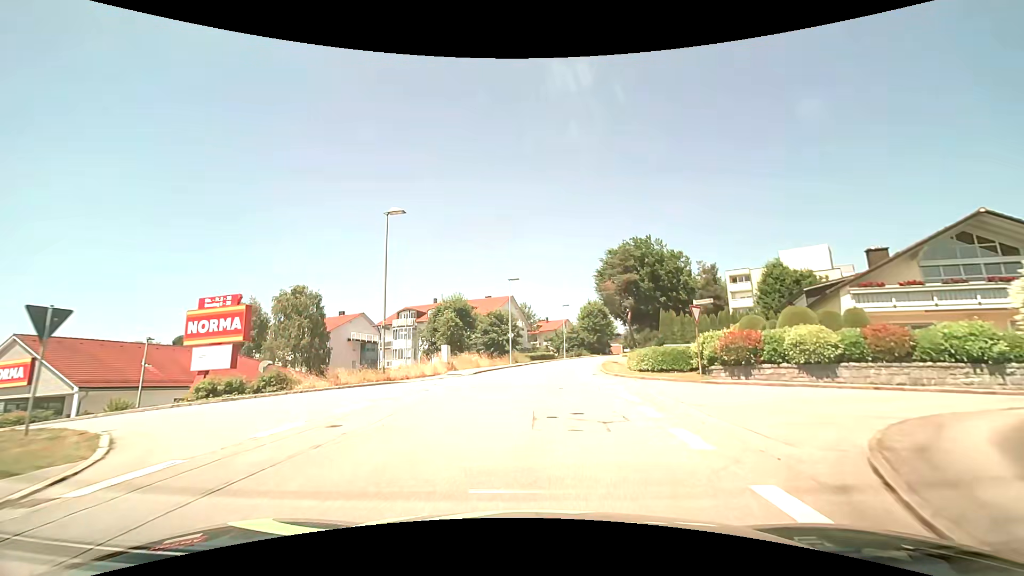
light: Day
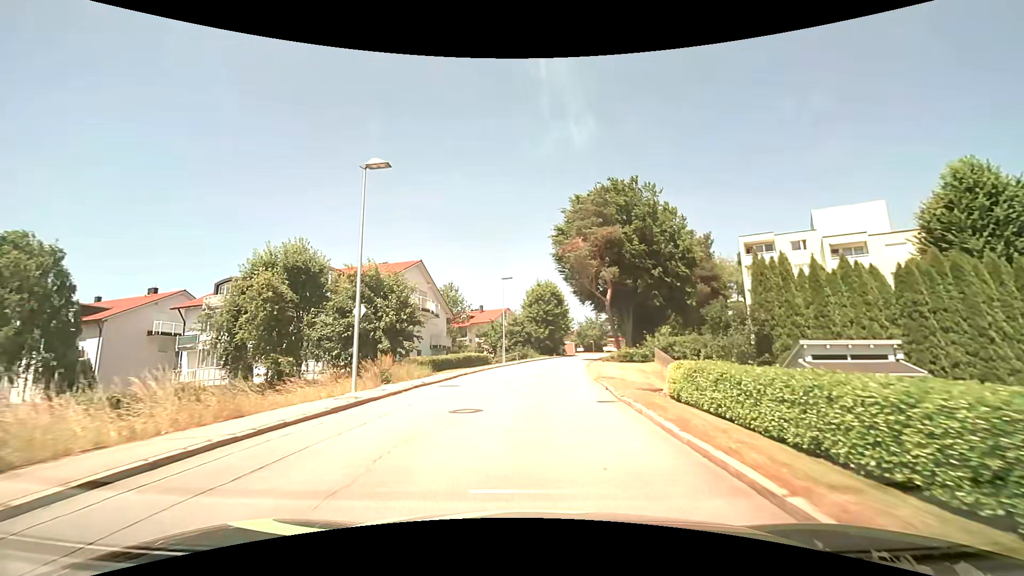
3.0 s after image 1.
(+1.7, +29.2) m; +7°
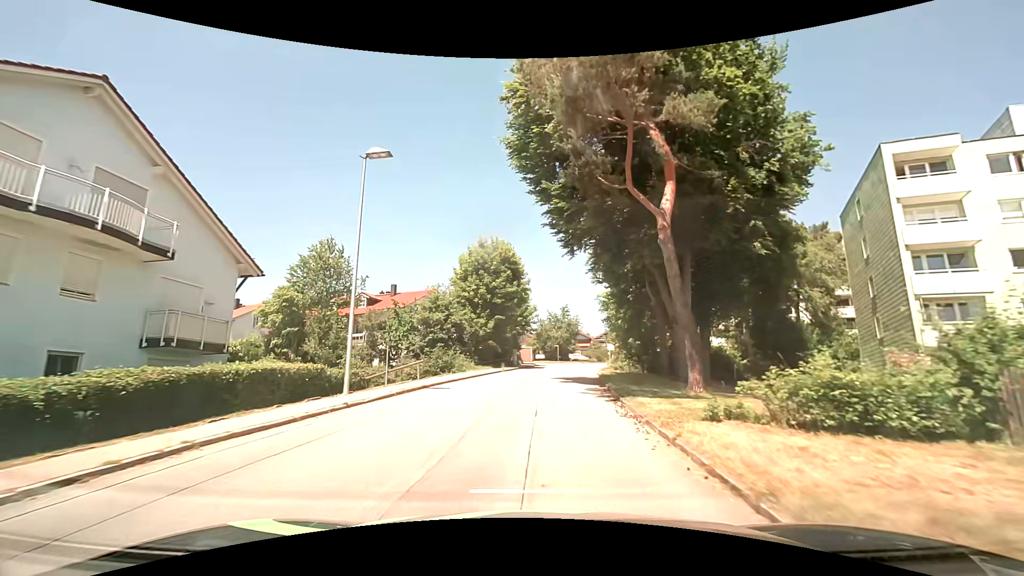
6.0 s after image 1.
(+1.4, +30.9) m; +5°
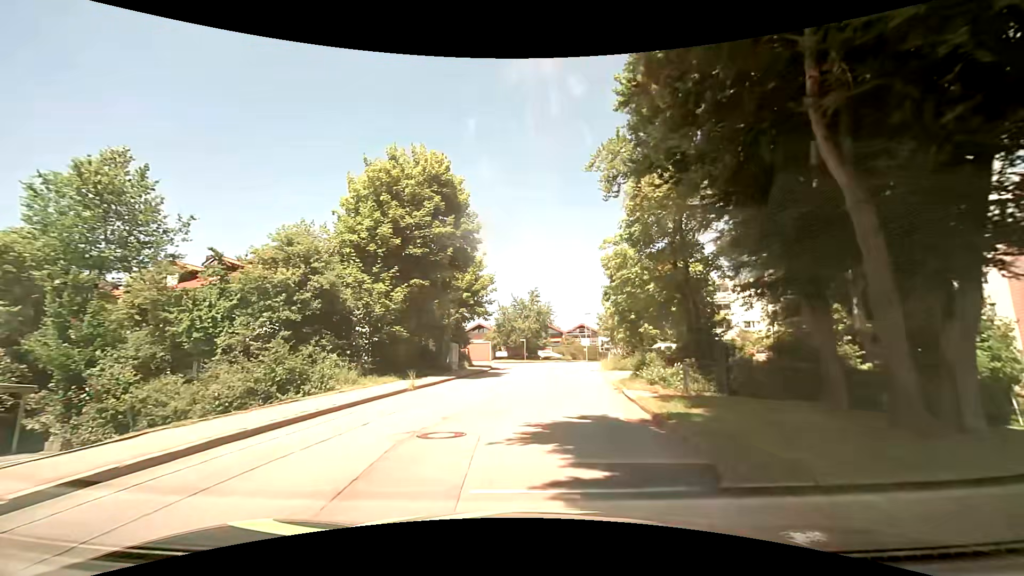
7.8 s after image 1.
(+0.7, +19.0) m; +4°
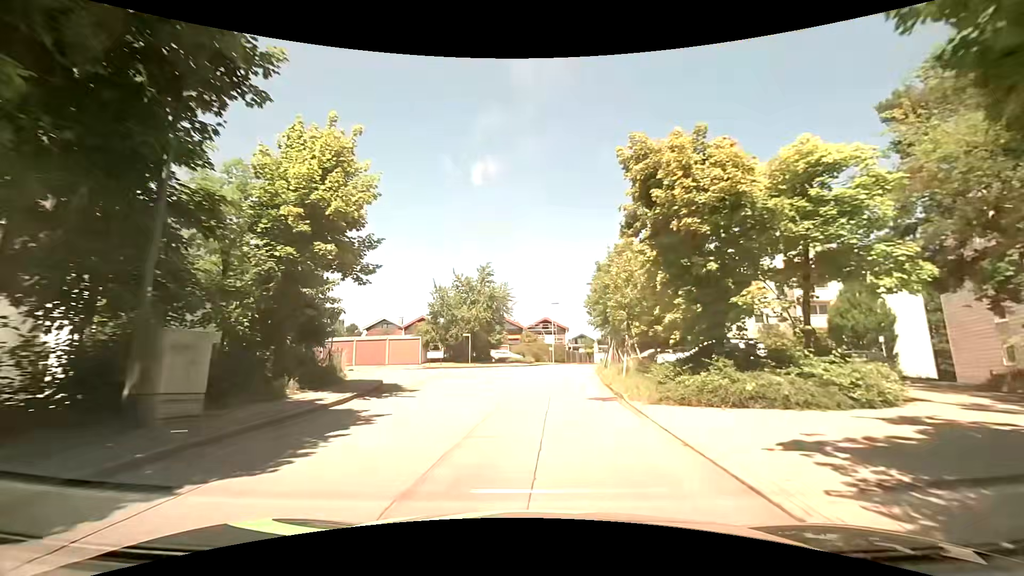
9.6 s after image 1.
(+0.7, +18.7) m; +5°
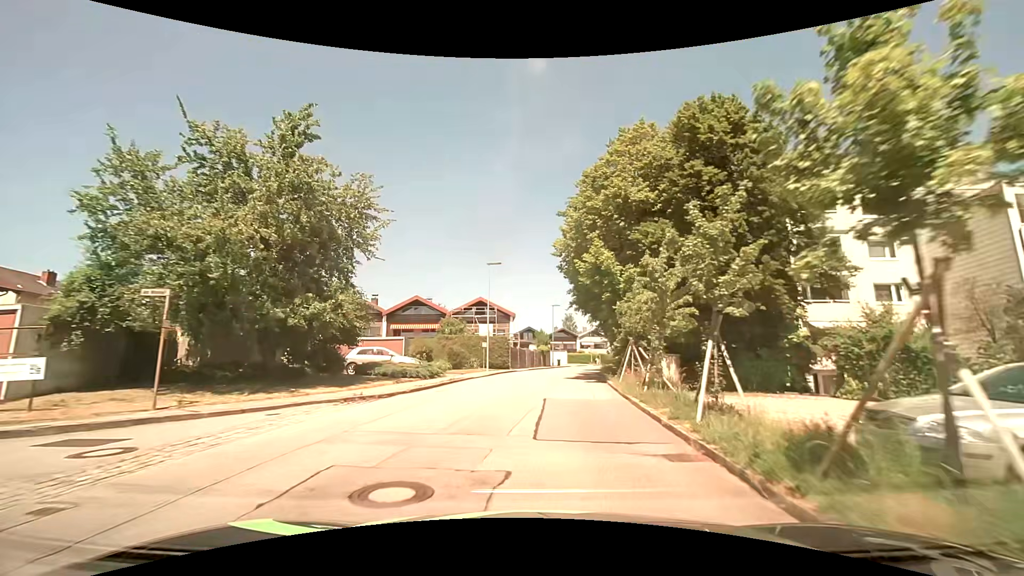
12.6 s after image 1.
(+1.5, +30.3) m; +6°
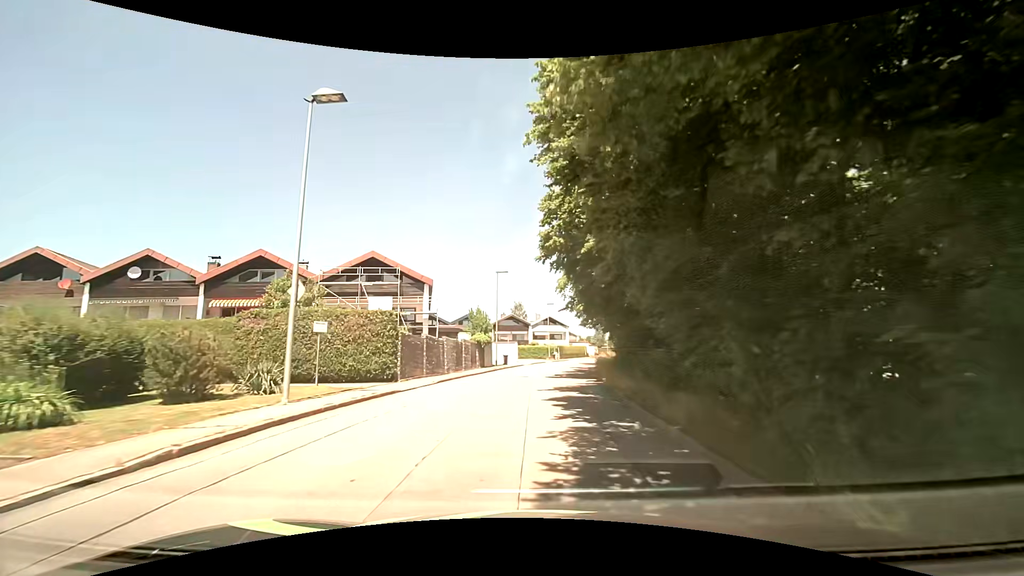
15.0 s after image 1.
(+1.2, +24.0) m; +5°
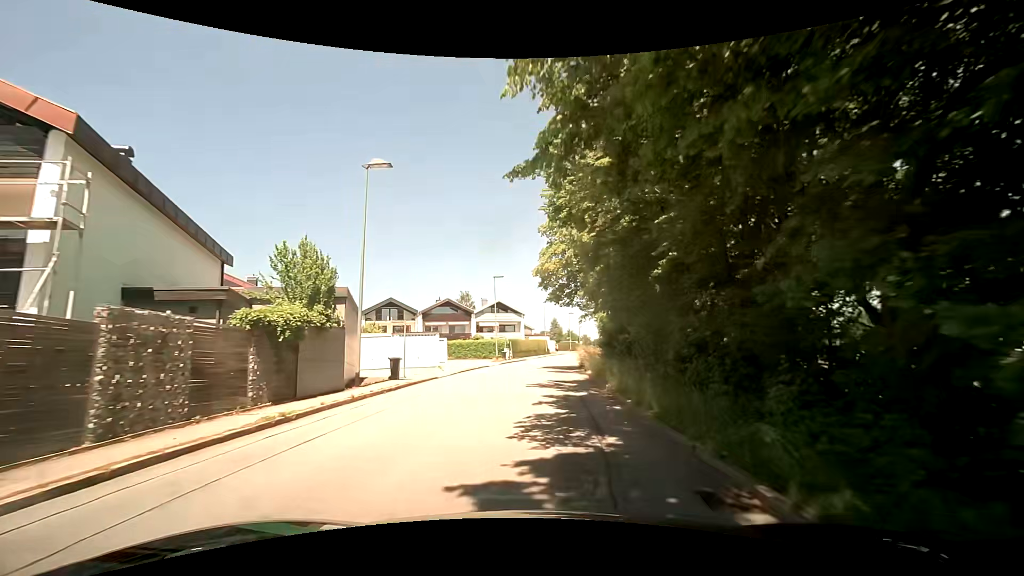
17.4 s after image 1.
(+1.4, +24.5) m; +6°
(0, +10) (0, +20) (+1, +30) (+2, +40) (+3, +50) (+5, +60) (+7, +69) (+9, +79) (+11, +89) (+13, +99) m
